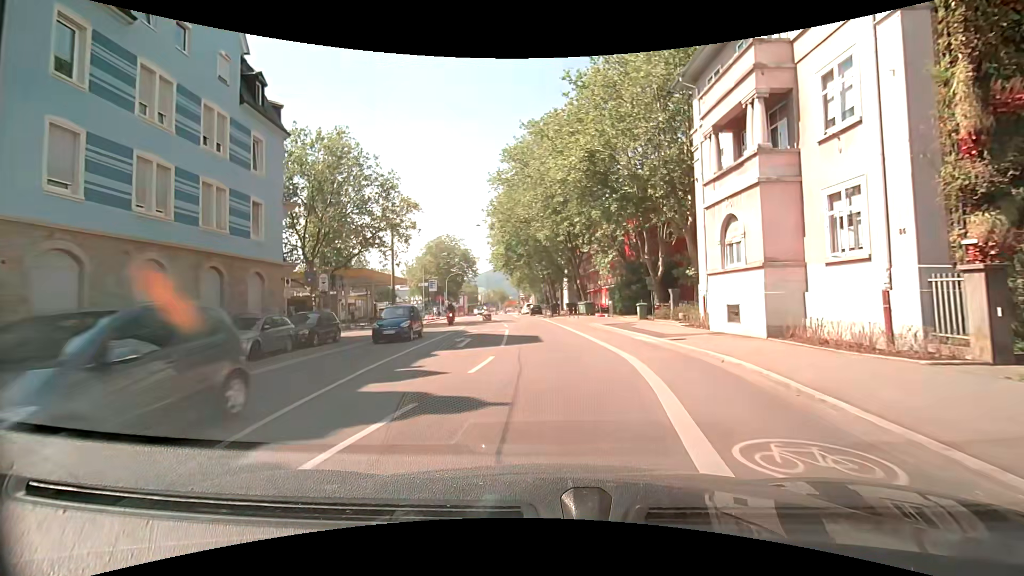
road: secondary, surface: asphalt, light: Day
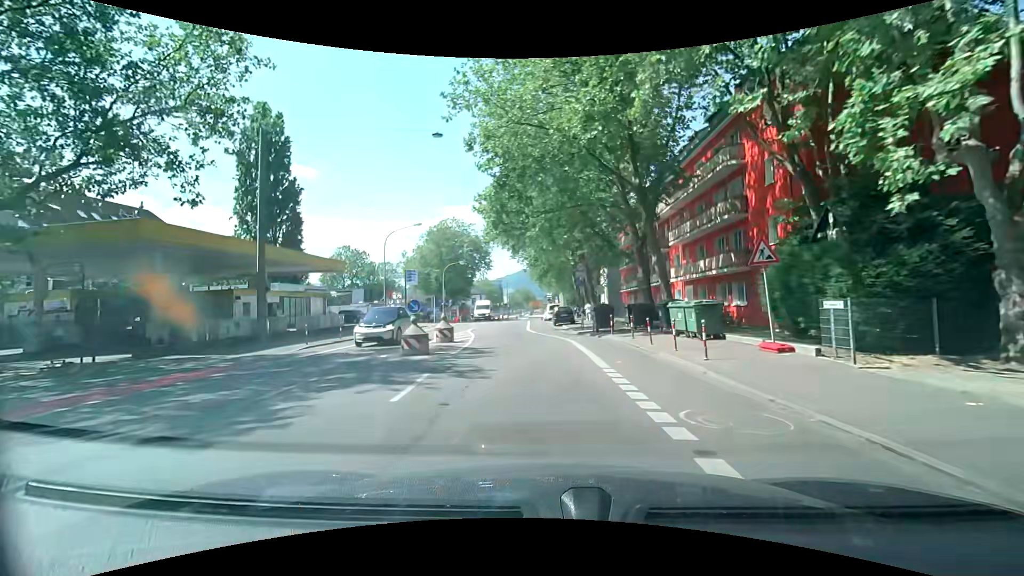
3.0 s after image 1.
(+0.1, +28.6) m; -3°
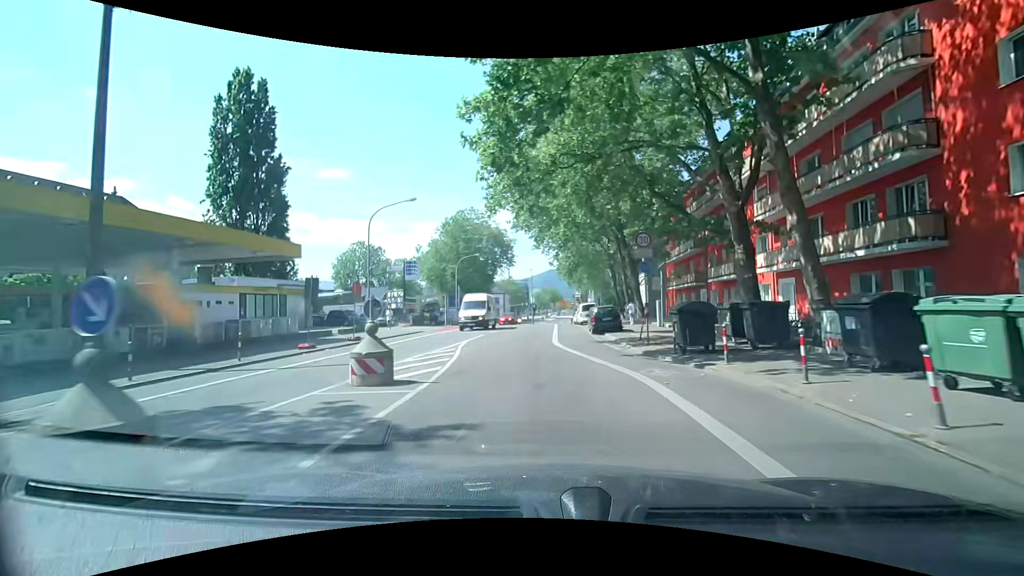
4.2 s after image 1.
(-0.2, +11.3) m; -2°
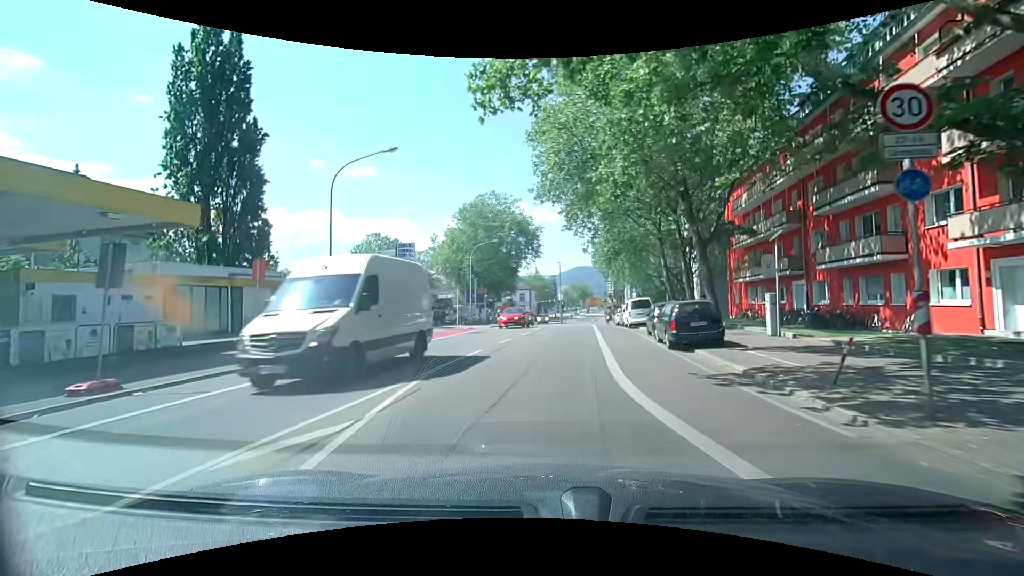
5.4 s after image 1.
(-0.5, +11.2) m; -4°
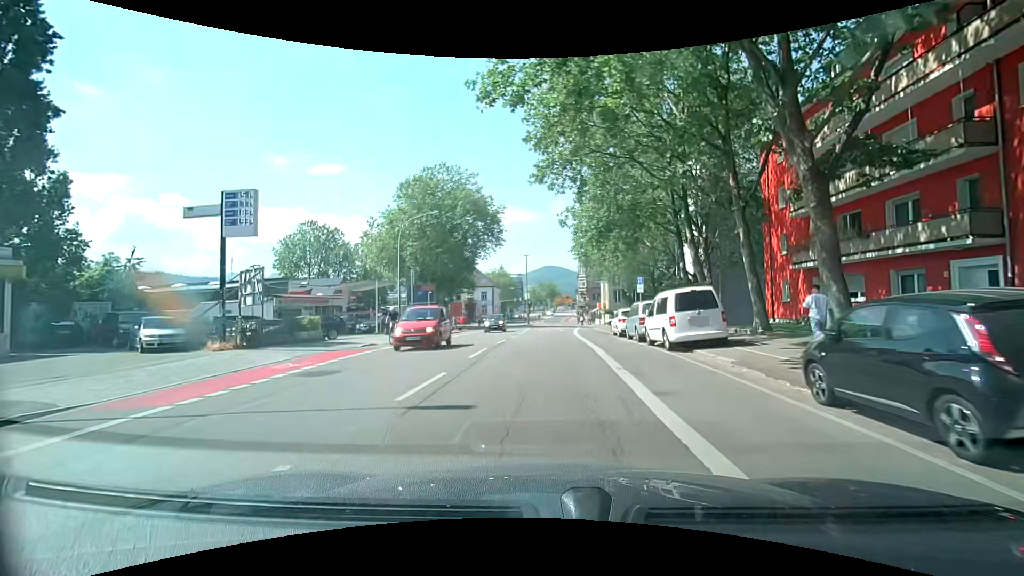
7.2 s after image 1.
(+0.5, +16.7) m; +4°
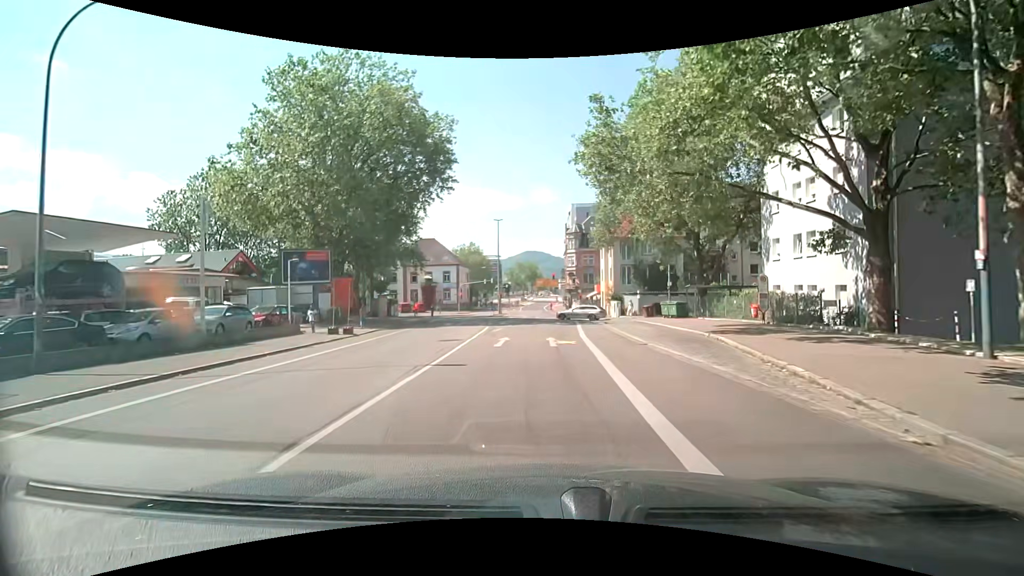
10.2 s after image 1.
(+0.5, +27.4) m; +2°
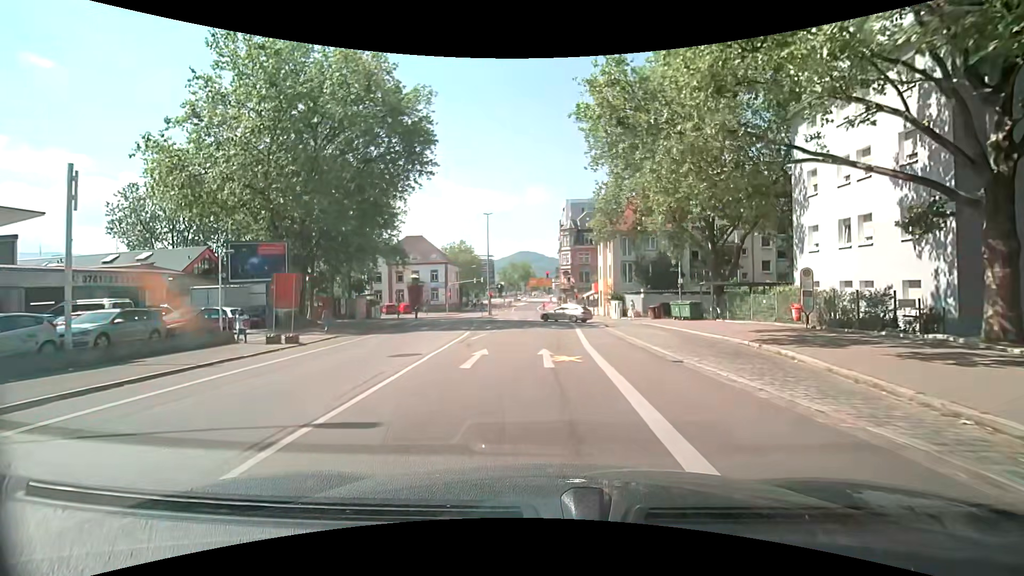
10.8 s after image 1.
(0.0, +5.5) m; 0°
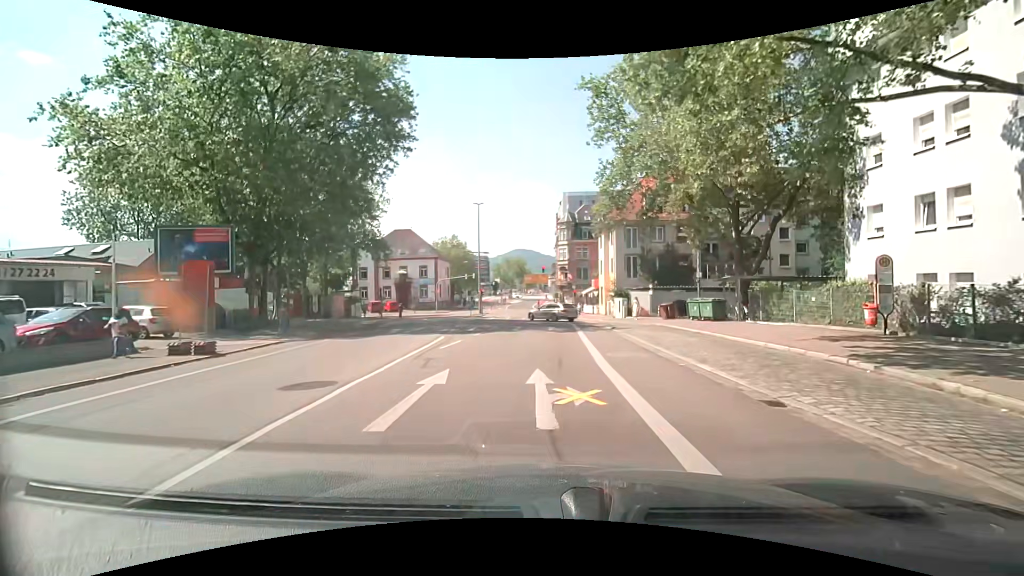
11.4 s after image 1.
(+0.1, +5.5) m; +2°
(0, +10) (0, +20) (0, +30) (0, +40) (0, +50) (-1, +60) (-2, +70) (-3, +80) (-4, +90) (-5, +100) m
